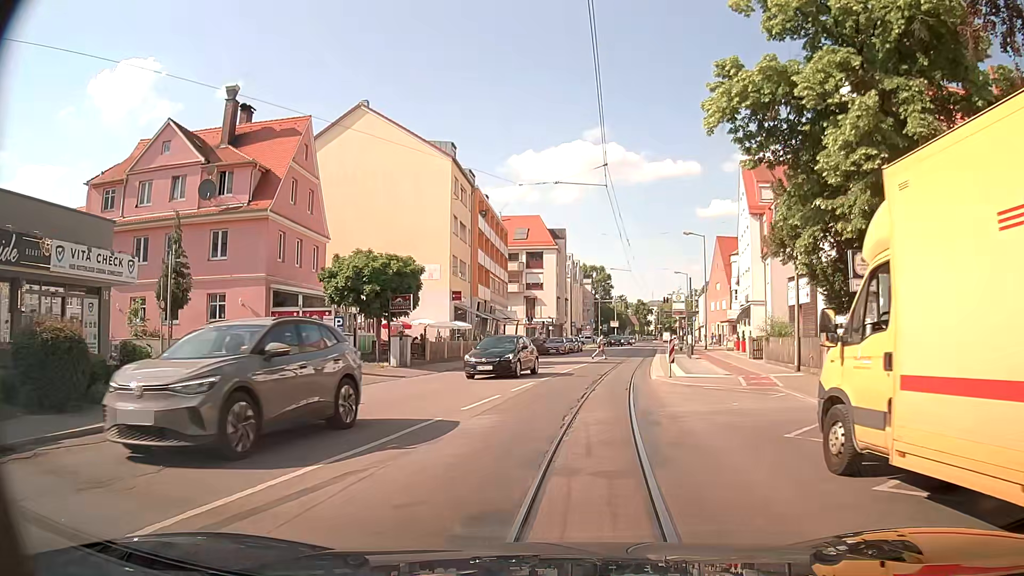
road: tertiary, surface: asphalt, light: Day
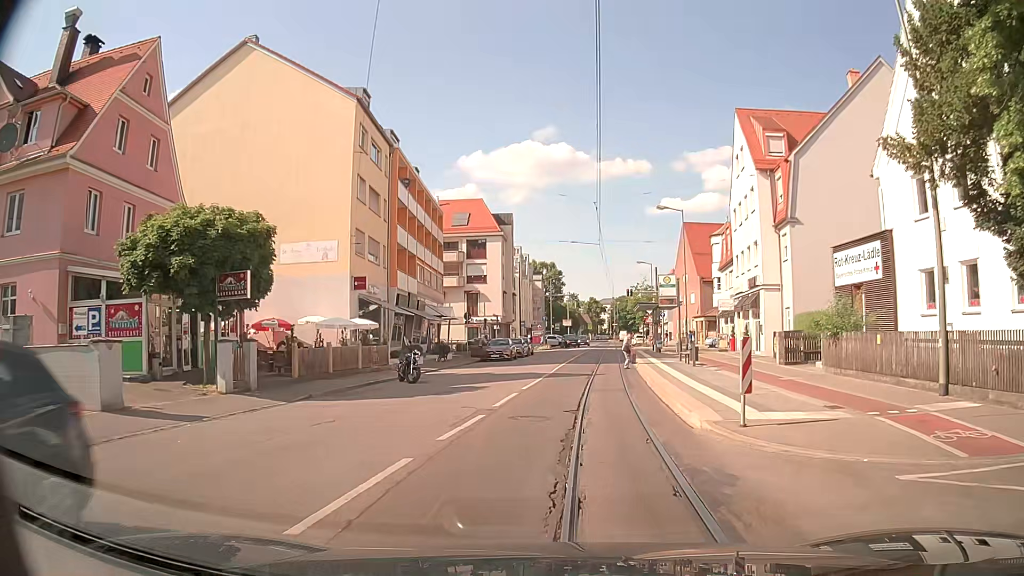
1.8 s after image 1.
(+0.7, +12.4) m; +6°
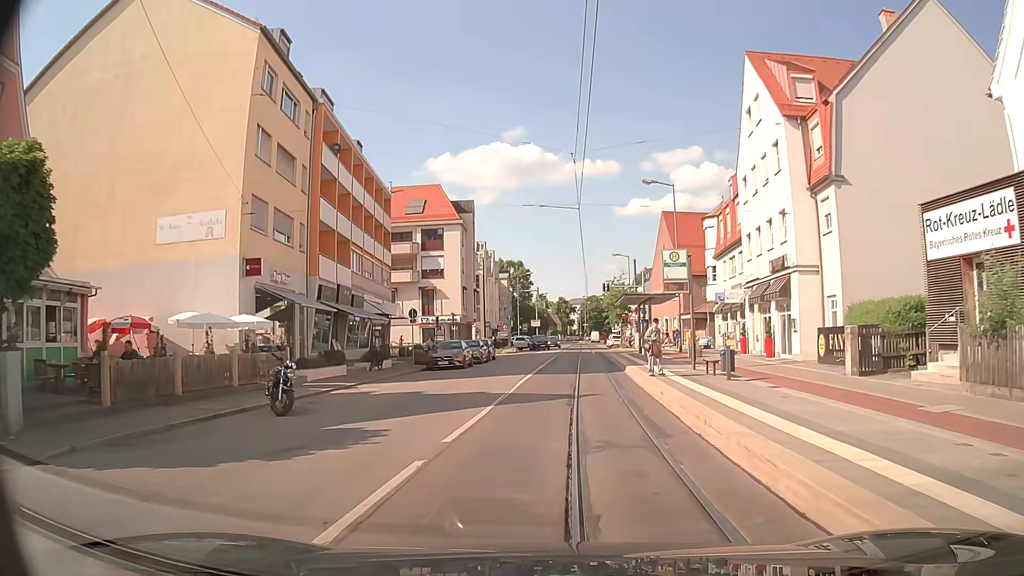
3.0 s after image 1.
(+0.2, +9.1) m; +3°
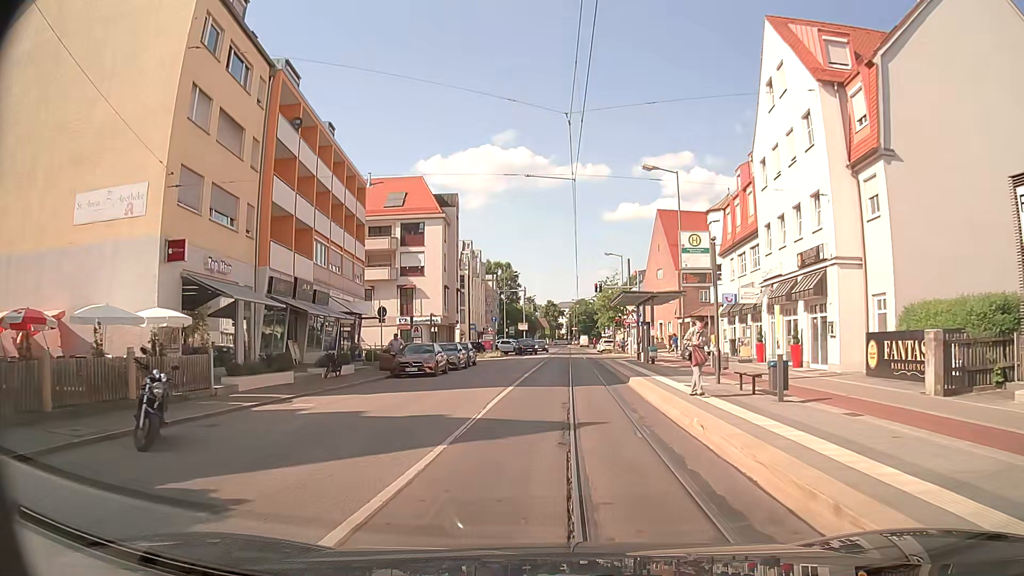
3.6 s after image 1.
(0.0, +4.8) m; 0°
